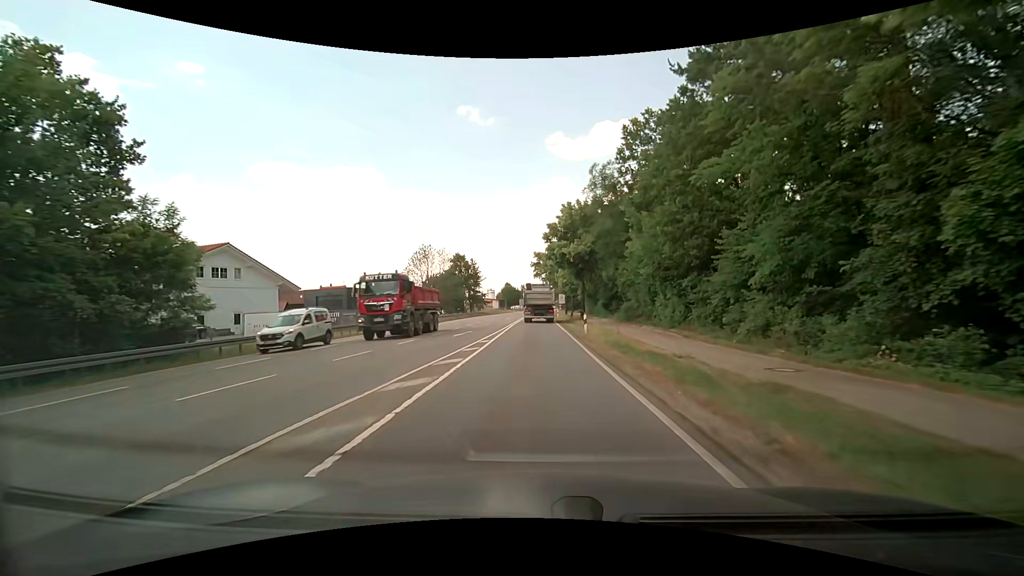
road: secondary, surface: asphalt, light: Day
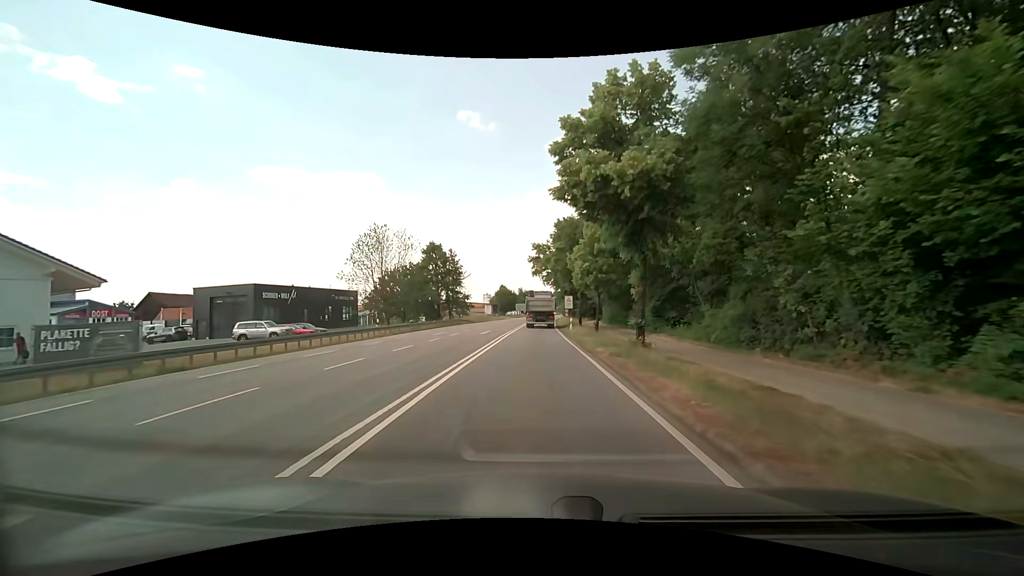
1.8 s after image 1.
(+0.3, +25.8) m; +1°
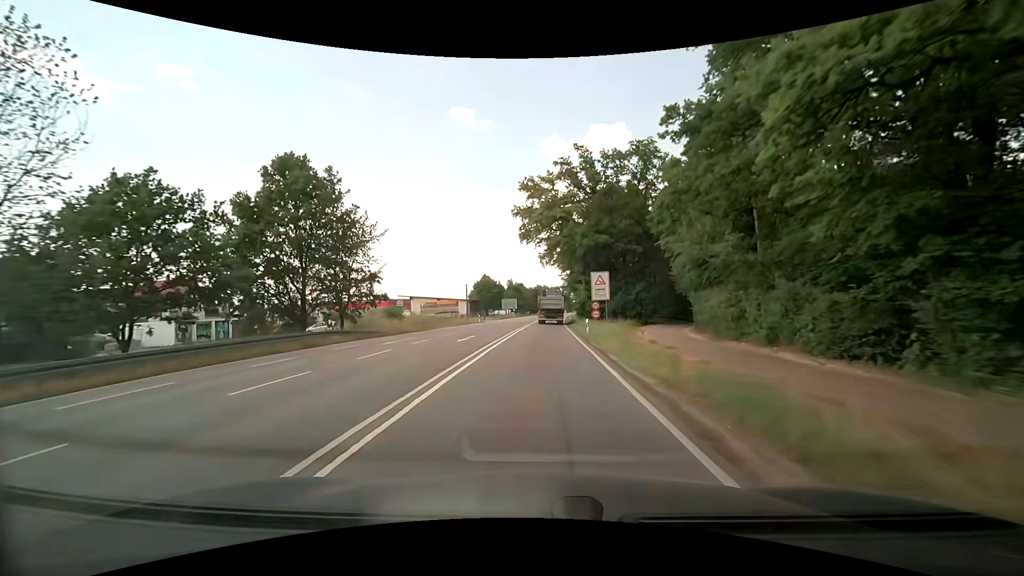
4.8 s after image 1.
(+0.3, +46.1) m; 0°
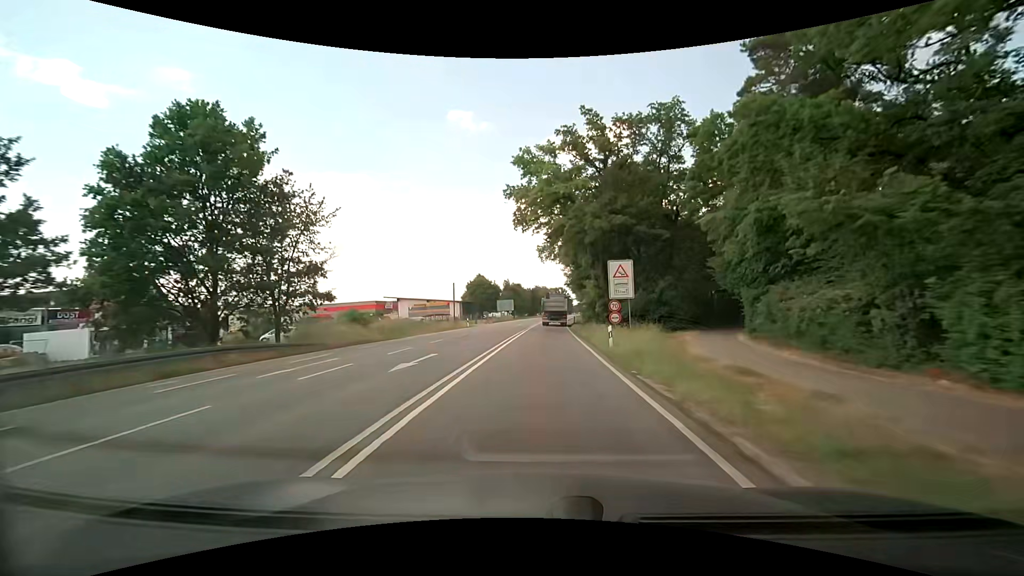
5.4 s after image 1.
(+0.1, +9.7) m; +1°
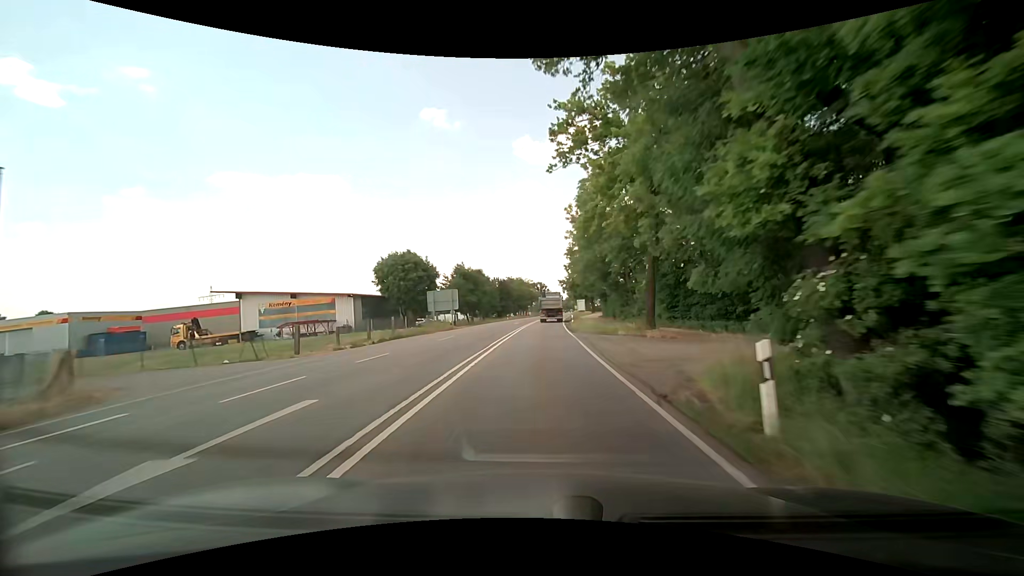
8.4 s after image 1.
(+1.3, +50.6) m; +3°
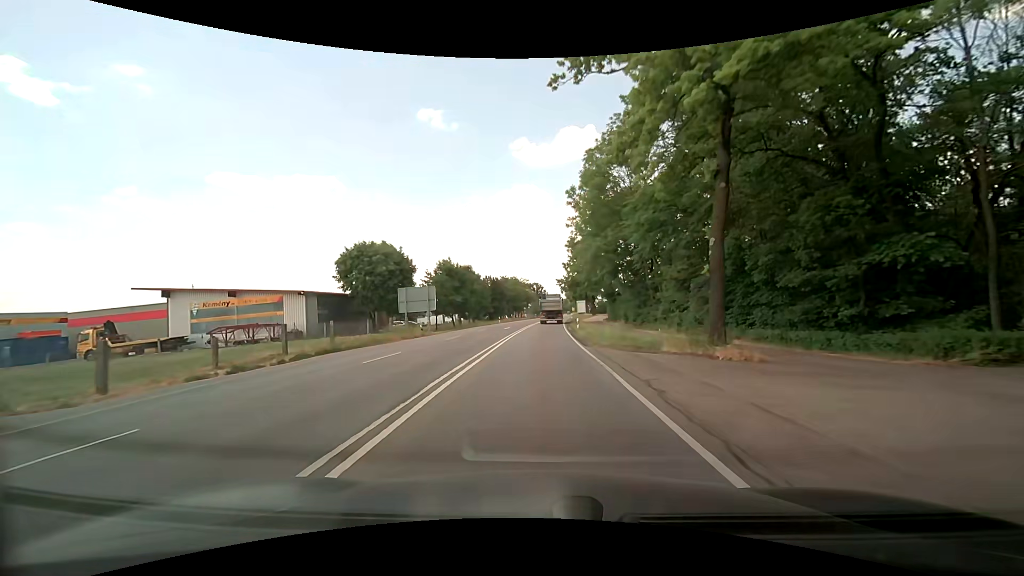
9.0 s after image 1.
(+0.1, +10.6) m; 0°
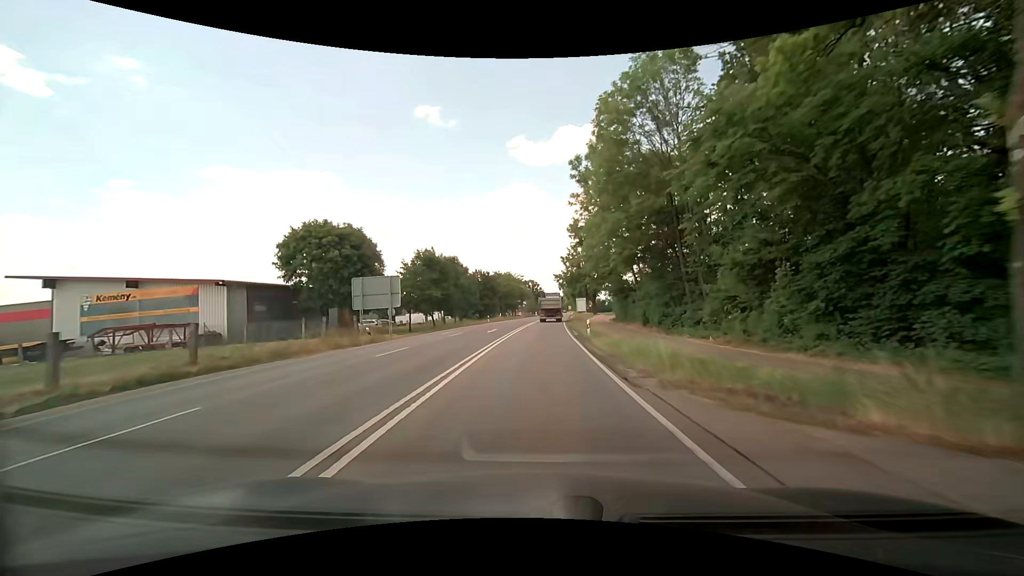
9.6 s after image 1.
(+0.1, +10.7) m; 0°
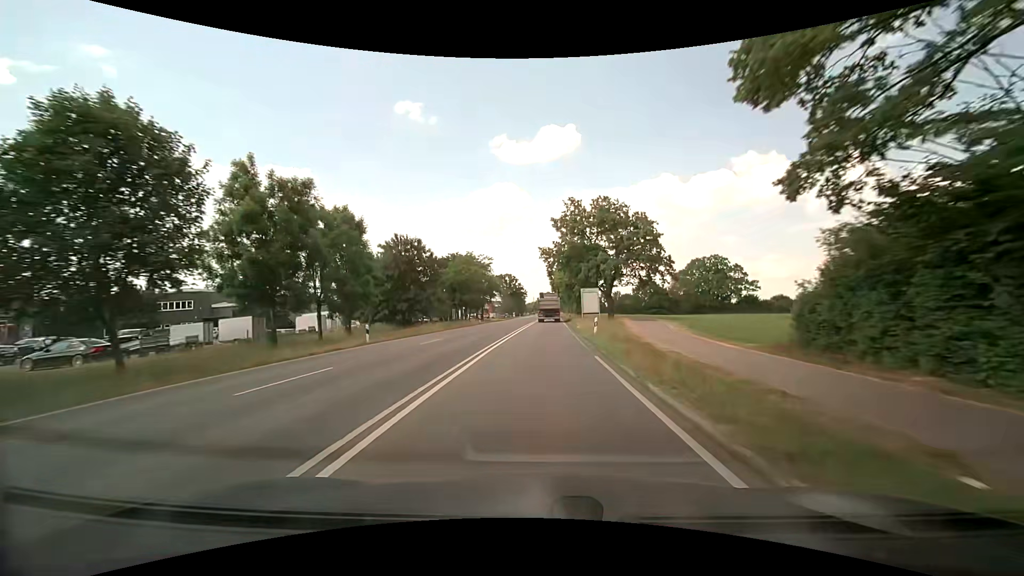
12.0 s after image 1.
(+1.0, +44.3) m; +3°
(0, +10) (0, +20) (0, +30) (+1, +40) (+1, +50) (+1, +60) (+2, +70) (+2, +80) (+2, +90) (+2, +100) m
